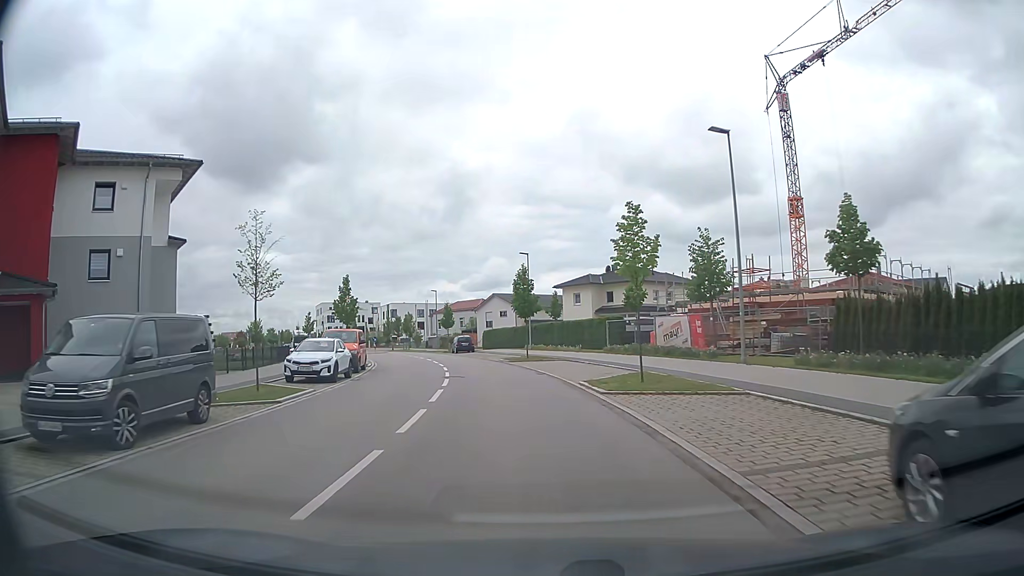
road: tertiary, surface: asphalt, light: Day
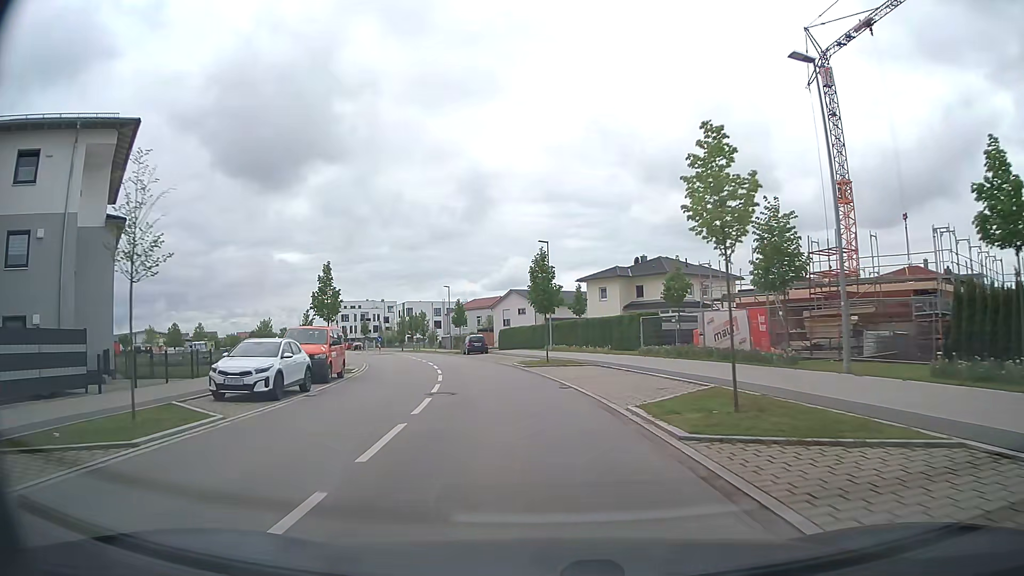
(-0.1, +6.9) m; -1°
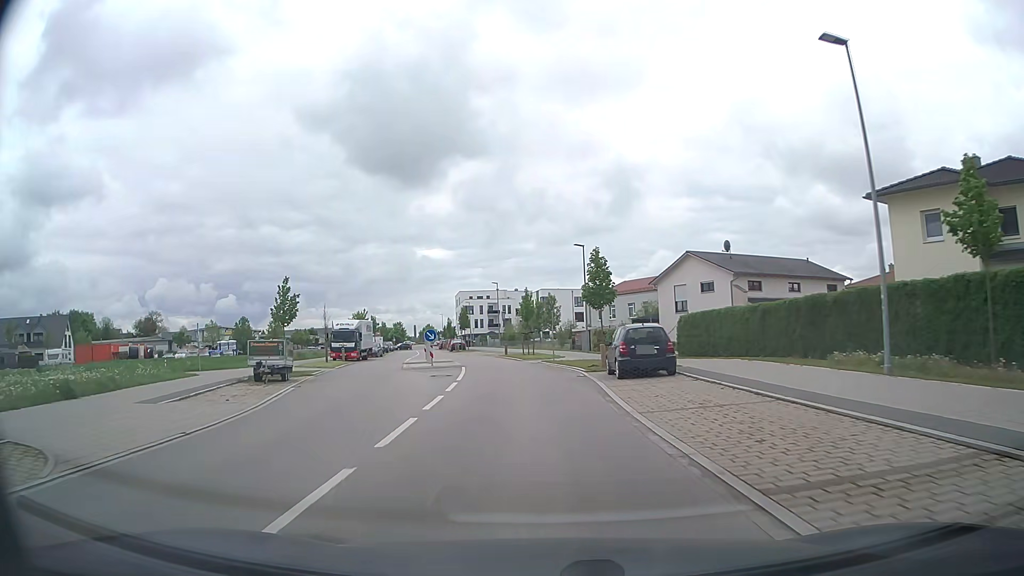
(-4.0, +35.5) m; -12°
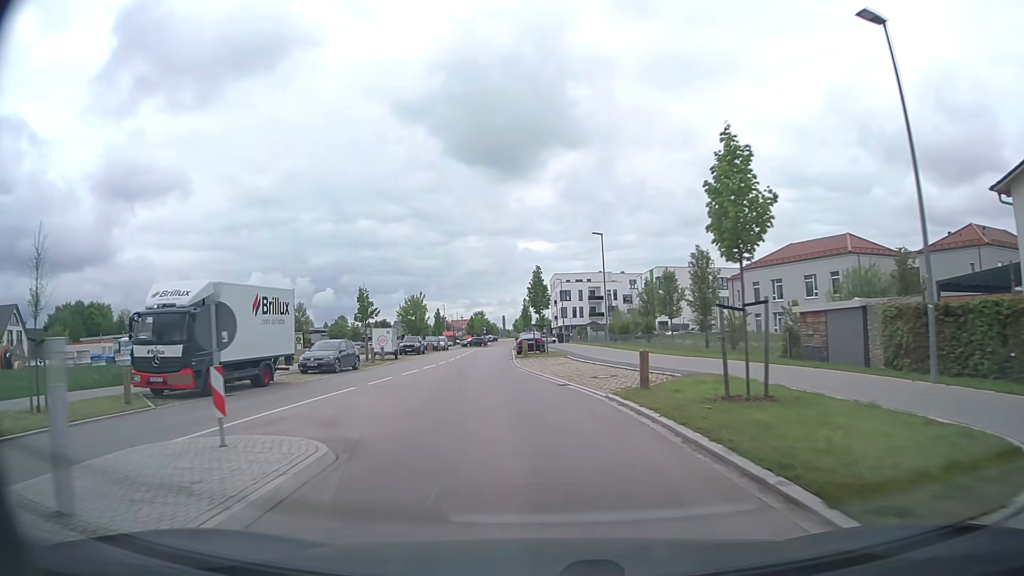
(-3.4, +36.9) m; -10°
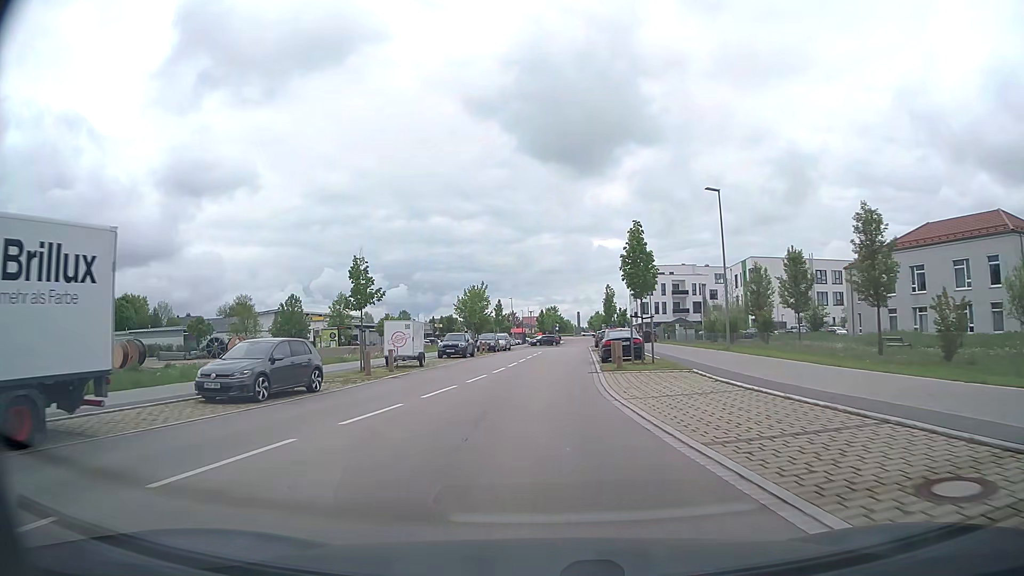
(-0.8, +14.8) m; -6°
(0, +10) (0, +20) (0, +30) (0, +40) (+1, +50) (+2, +60) (+3, +70) (+4, +80) (+5, +90) (+6, +100) m
